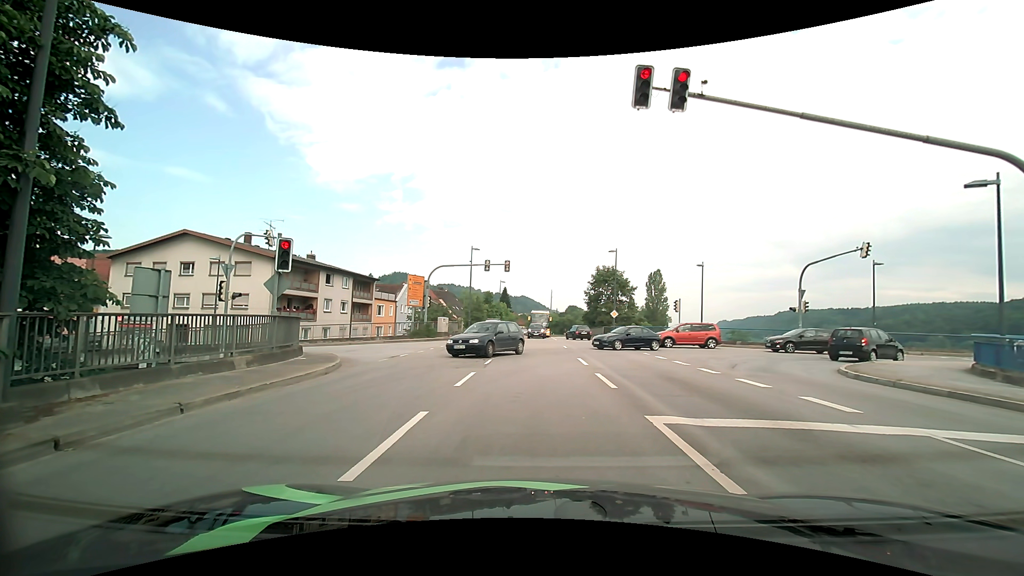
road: primary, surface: asphalt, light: Day
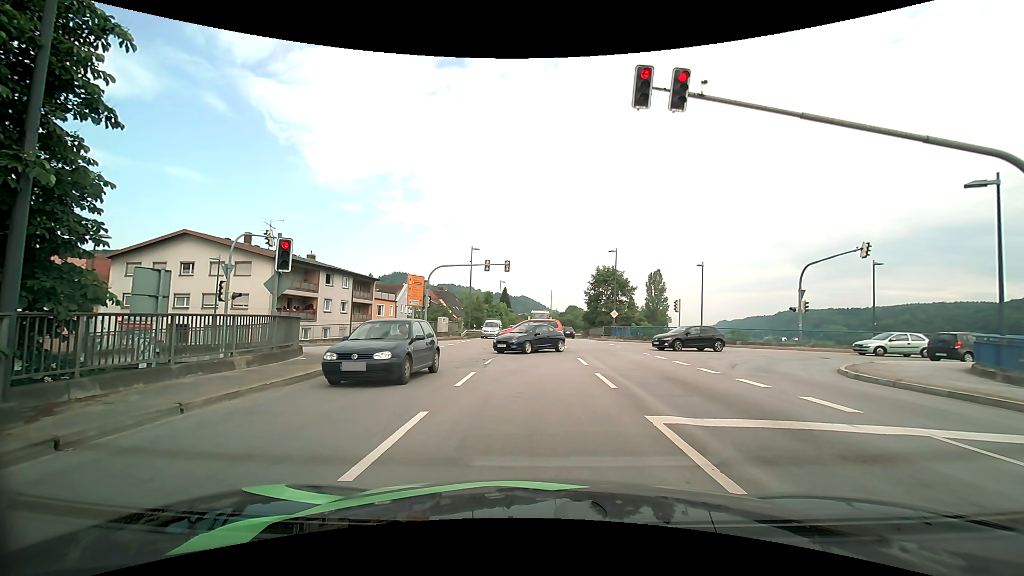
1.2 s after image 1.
(0.0, 0.0) m; 0°
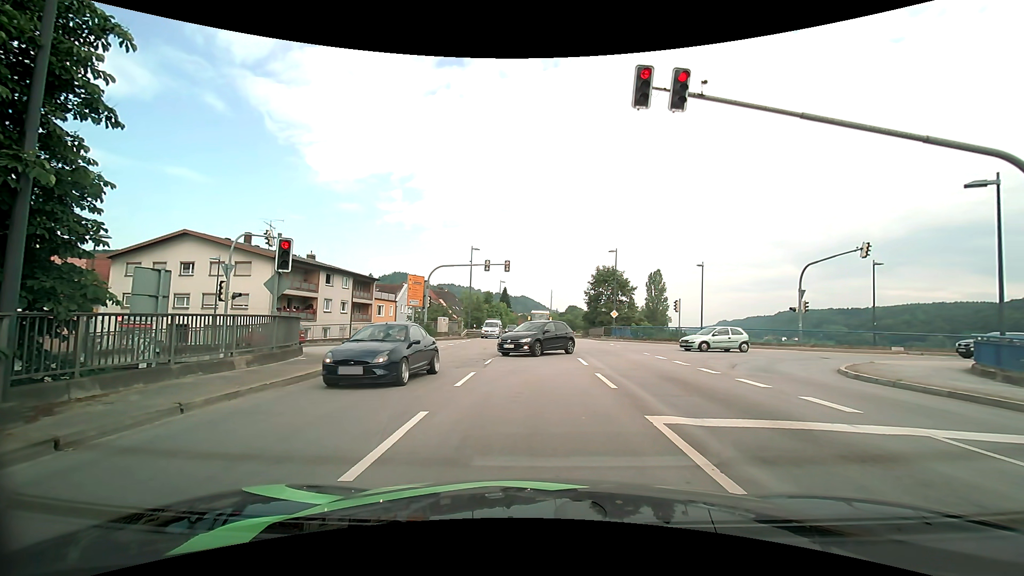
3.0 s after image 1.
(0.0, 0.0) m; 0°
